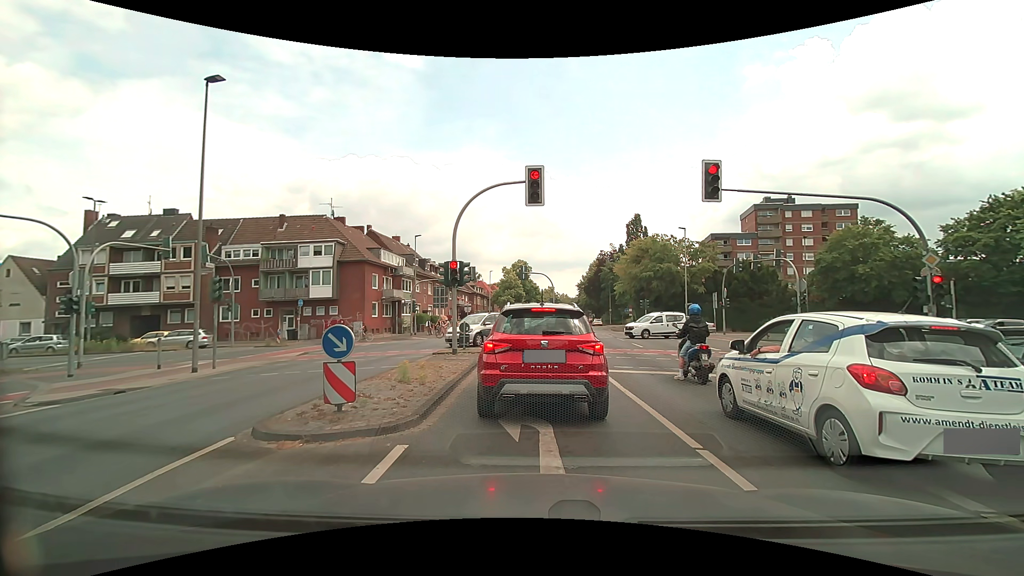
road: secondary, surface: asphalt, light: Day
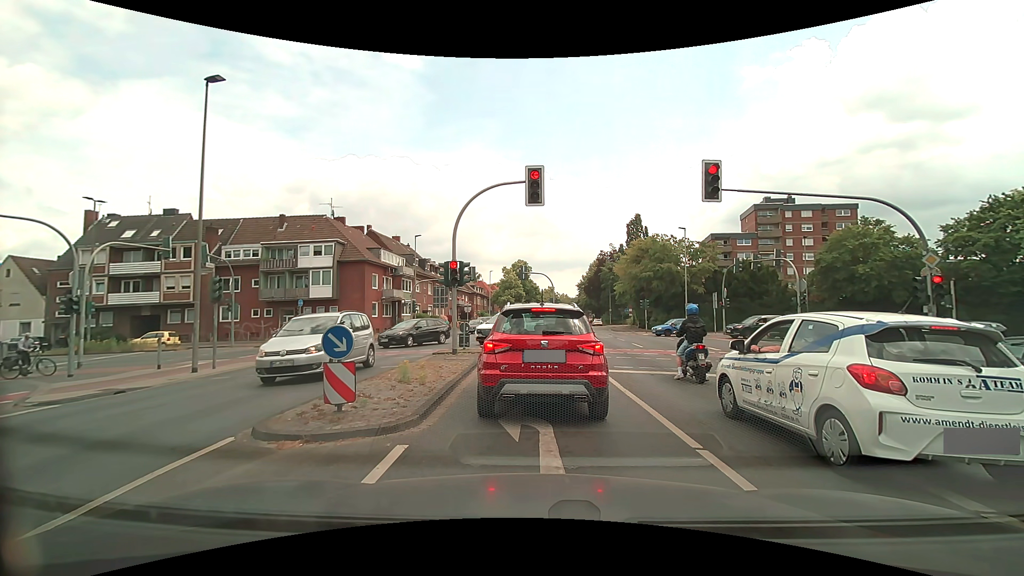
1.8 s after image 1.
(0.0, 0.0) m; 0°
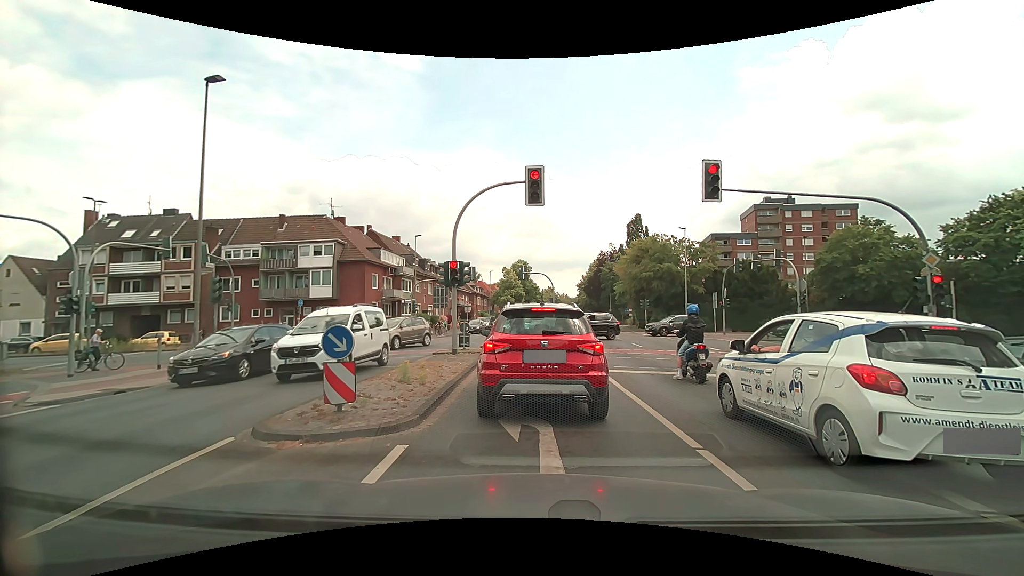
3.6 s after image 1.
(0.0, 0.0) m; 0°
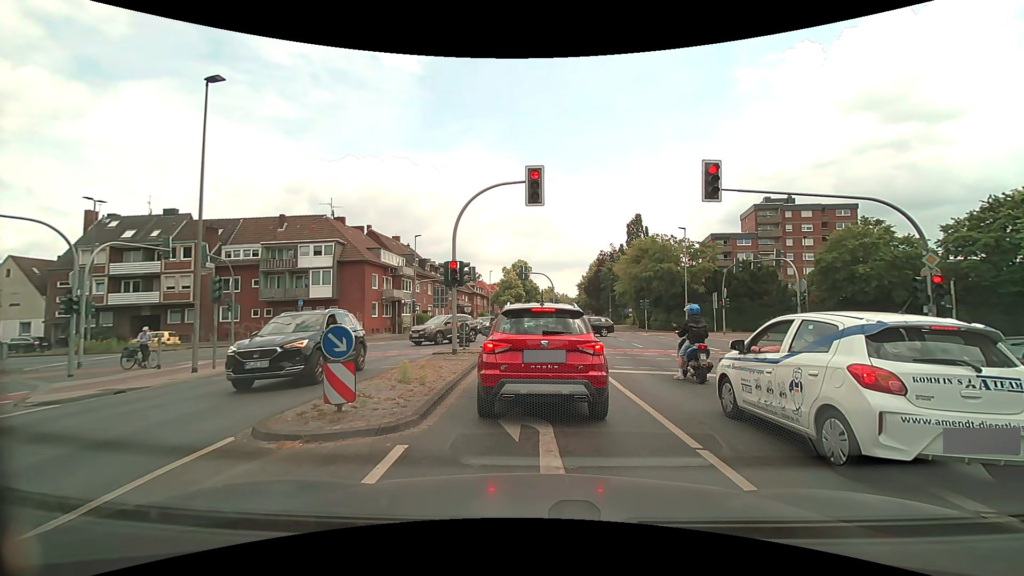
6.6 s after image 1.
(0.0, 0.0) m; 0°
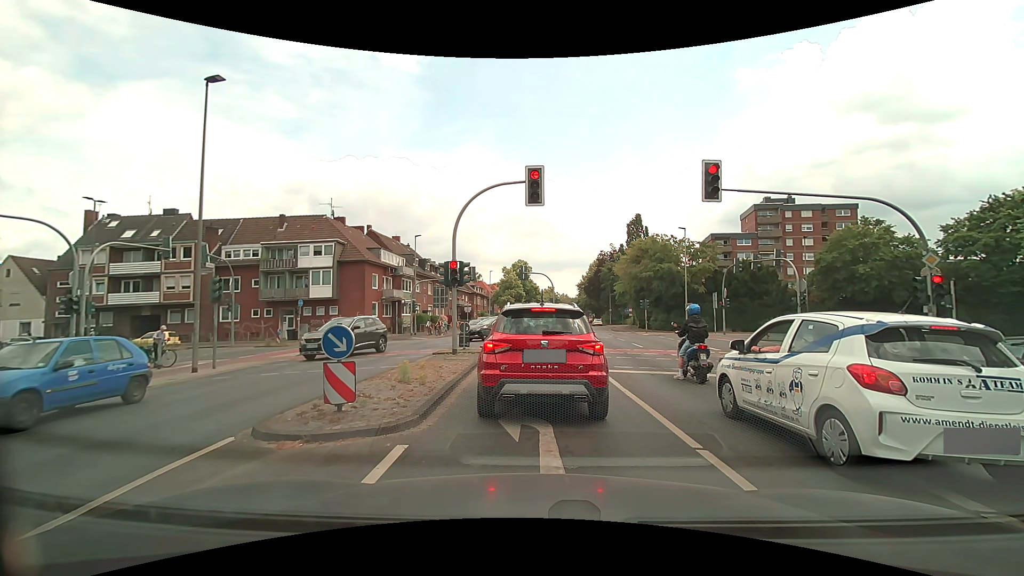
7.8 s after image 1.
(0.0, 0.0) m; 0°
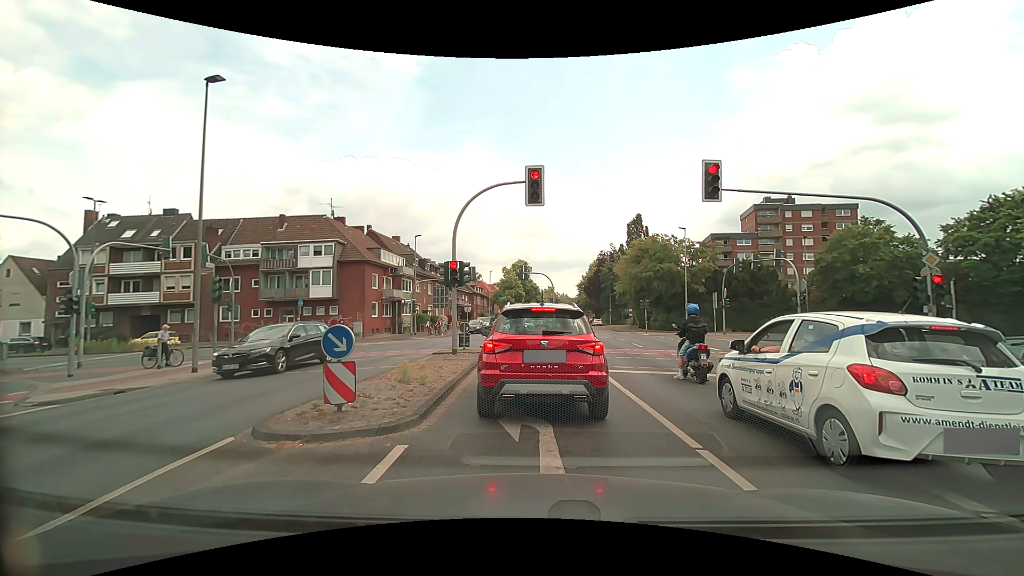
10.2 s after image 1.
(0.0, 0.0) m; 0°
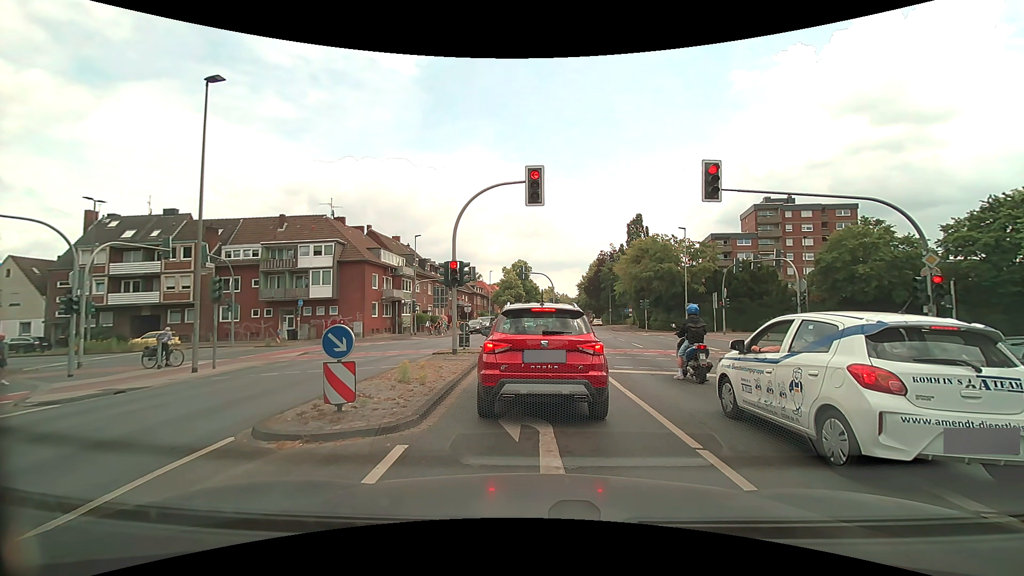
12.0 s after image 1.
(0.0, 0.0) m; 0°
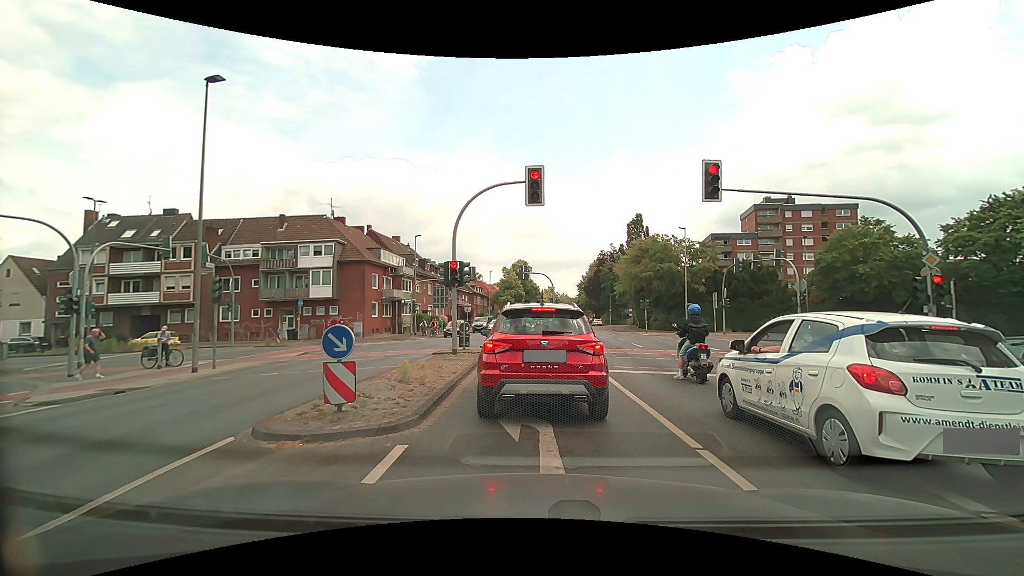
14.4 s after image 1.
(0.0, 0.0) m; 0°
(0, +10) (0, +20) (-2, +30) (-9, +37) (-18, +40) (-28, +39) (-38, +39) (-48, +38) (-58, +37) (-68, +37) m
